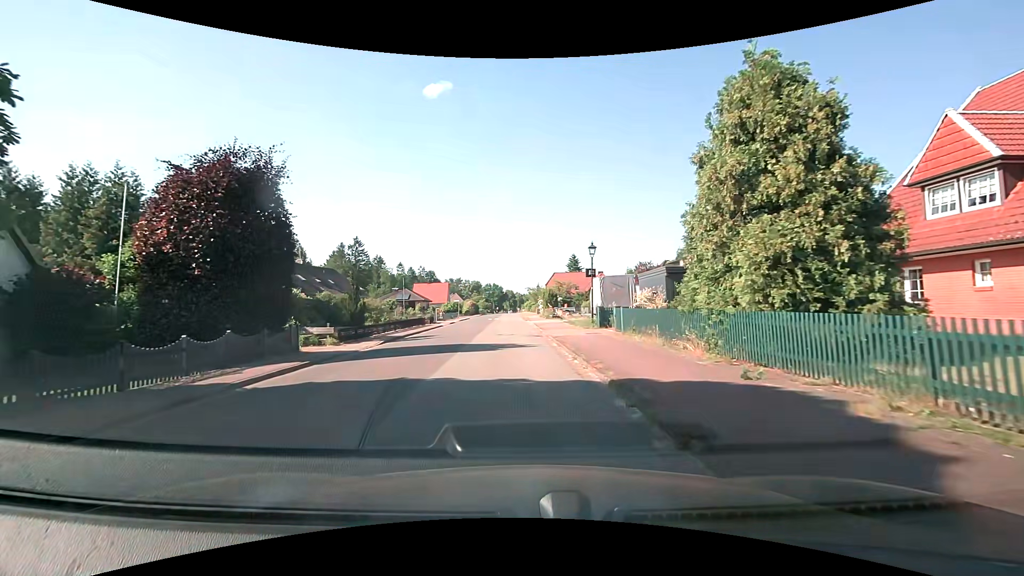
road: unclassified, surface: asphalt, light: Day
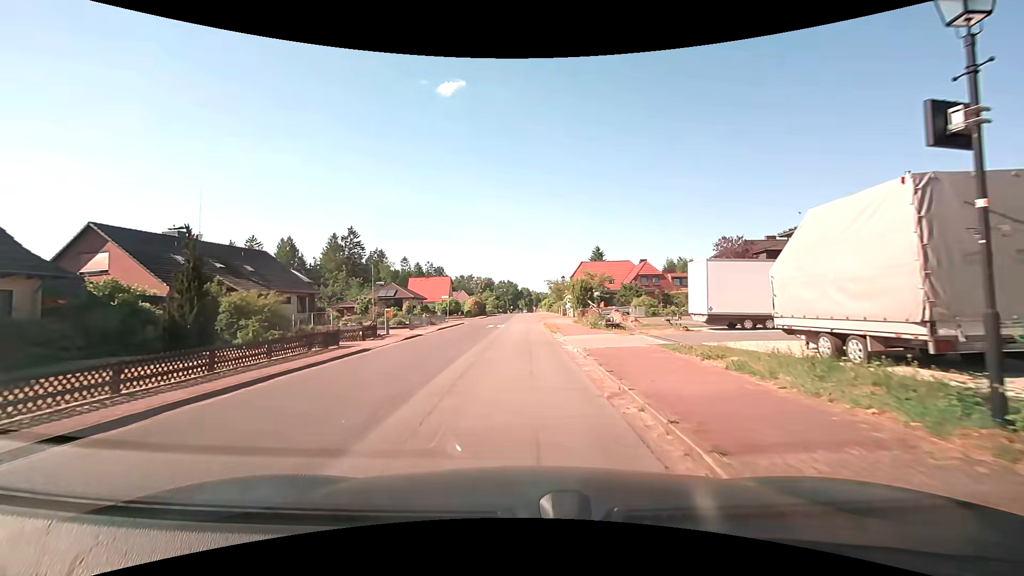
(-0.5, +22.7) m; -2°
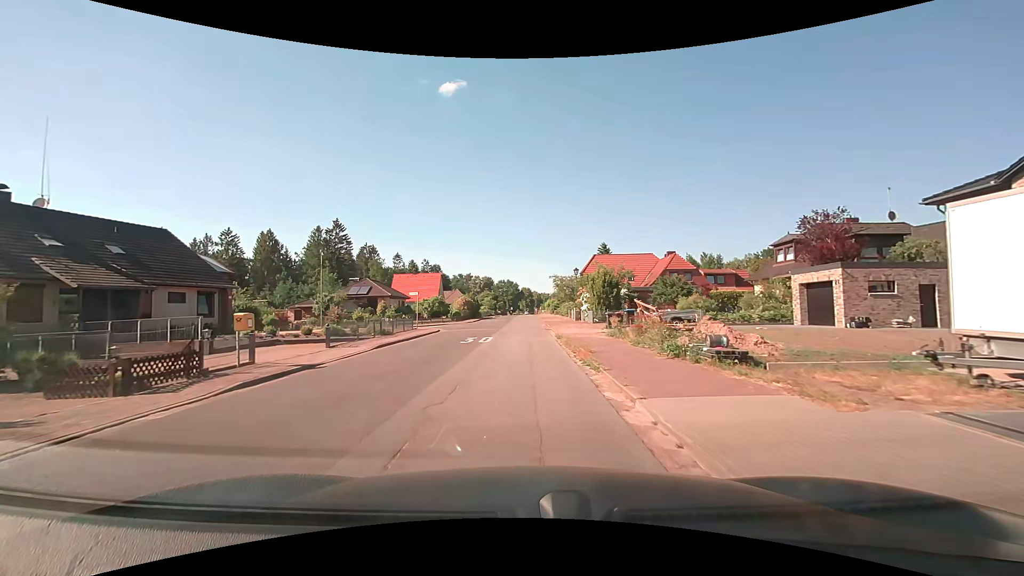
(0.0, +13.6) m; 0°
(0, +10) (0, +20) (0, +30) (0, +40) (0, +50) (0, +60) (0, +70) (0, +80) (0, +90) (0, +100) m
